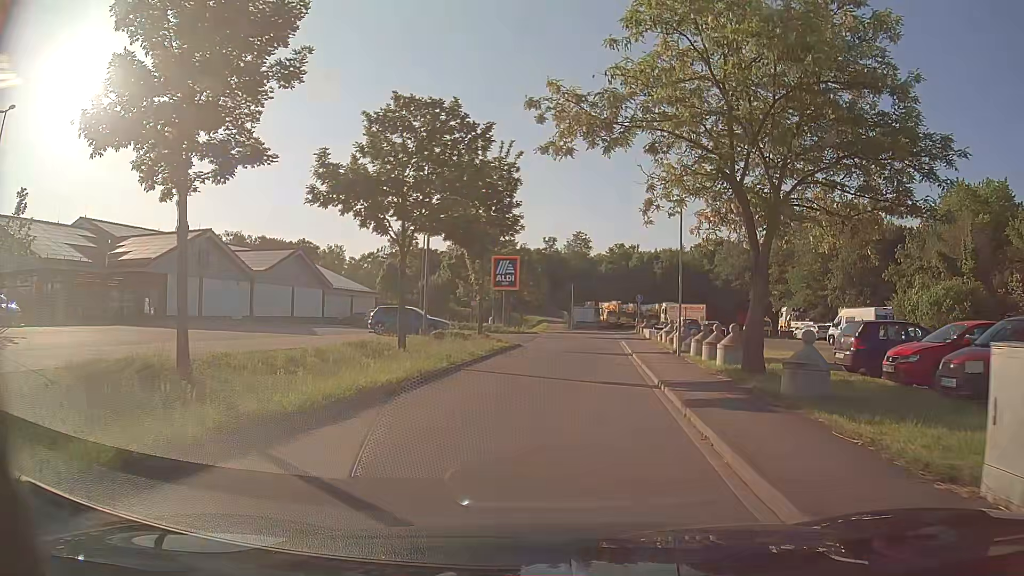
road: service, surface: asphalt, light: Day
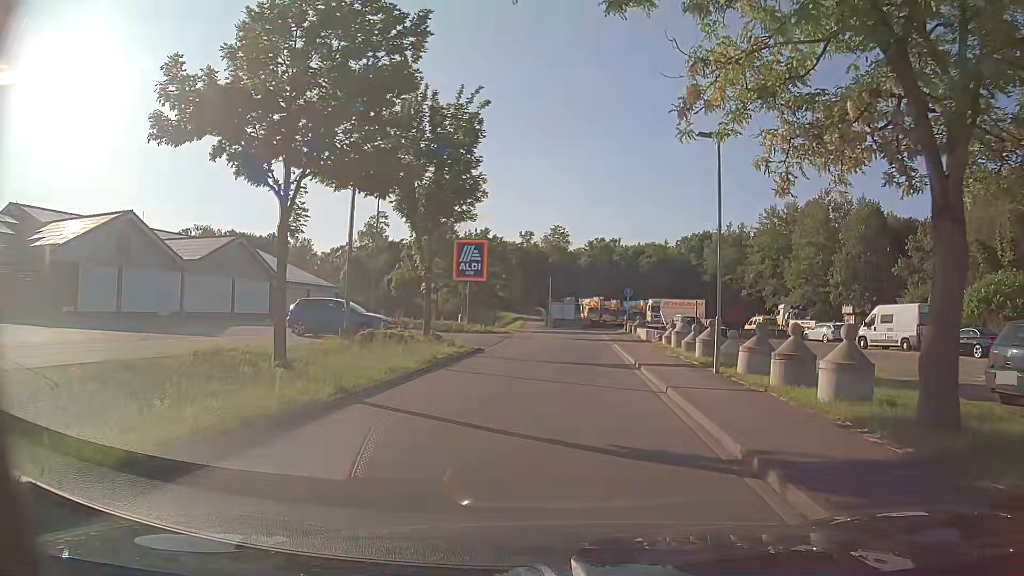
(+0.1, +8.1) m; +2°
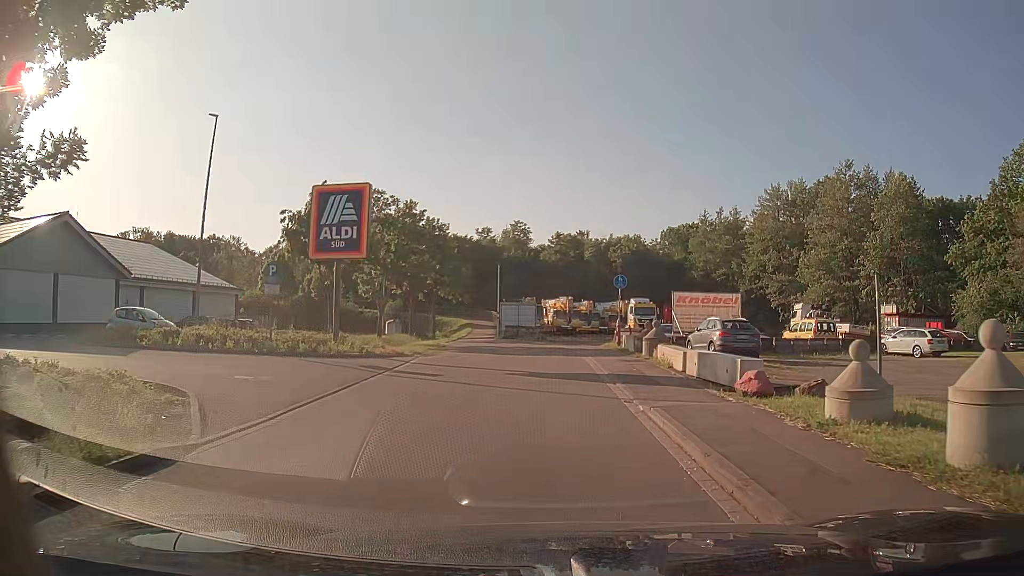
(+0.6, +18.5) m; +2°
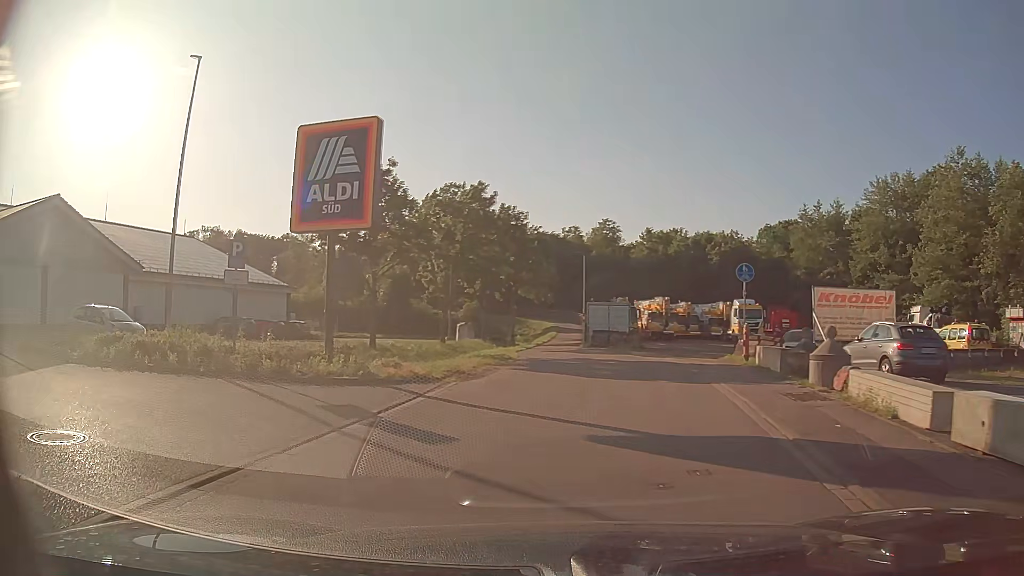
(-0.2, +7.7) m; -9°
